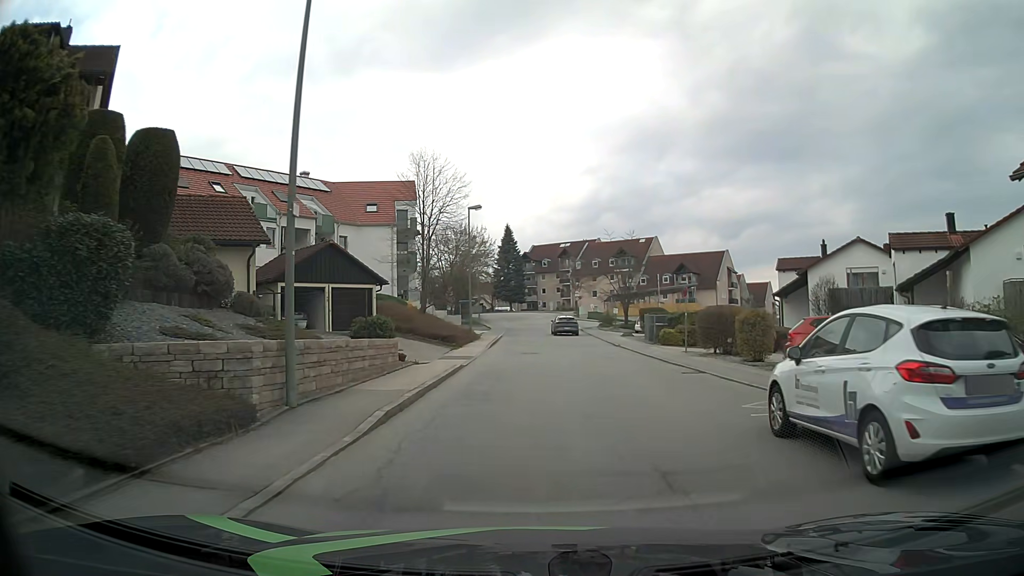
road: residential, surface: asphalt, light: Day
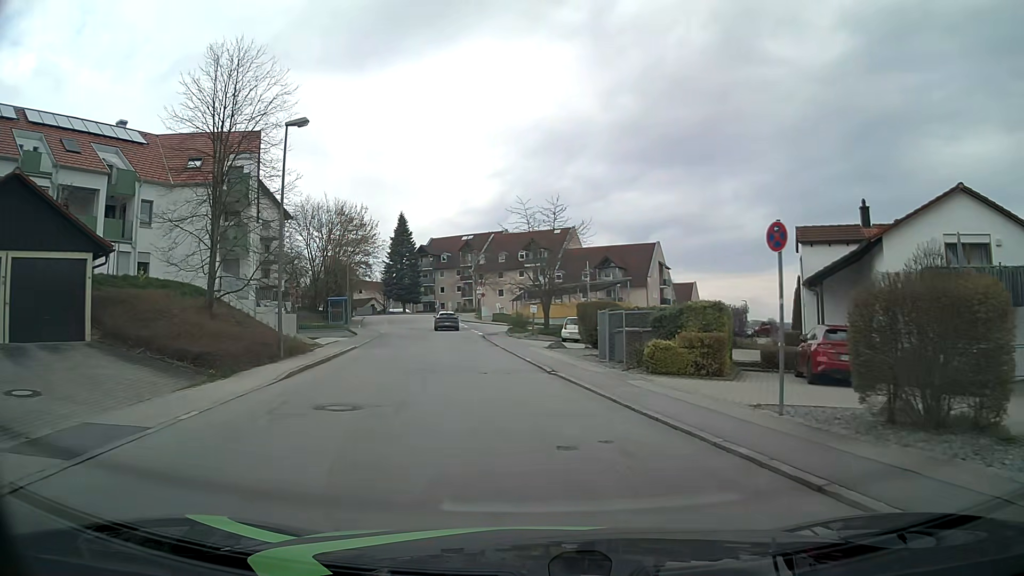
(+1.2, +17.8) m; +8°
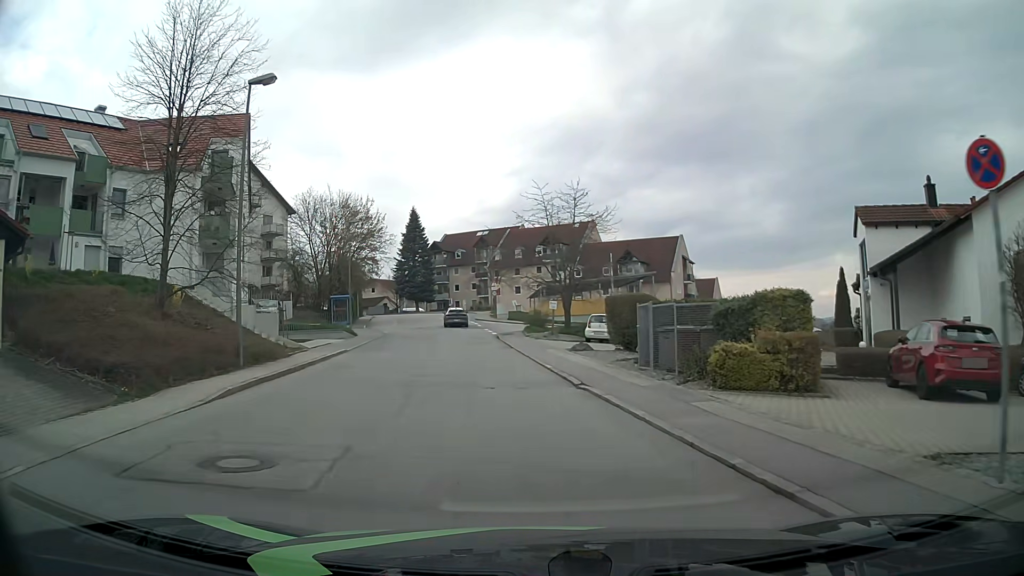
(0.0, +4.5) m; -1°
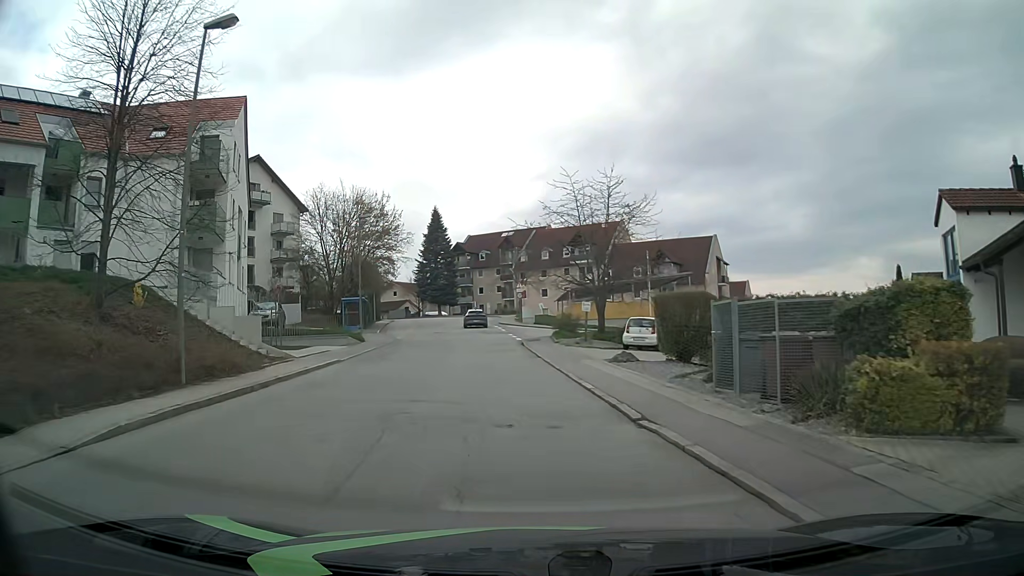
(-0.1, +4.5) m; -3°
